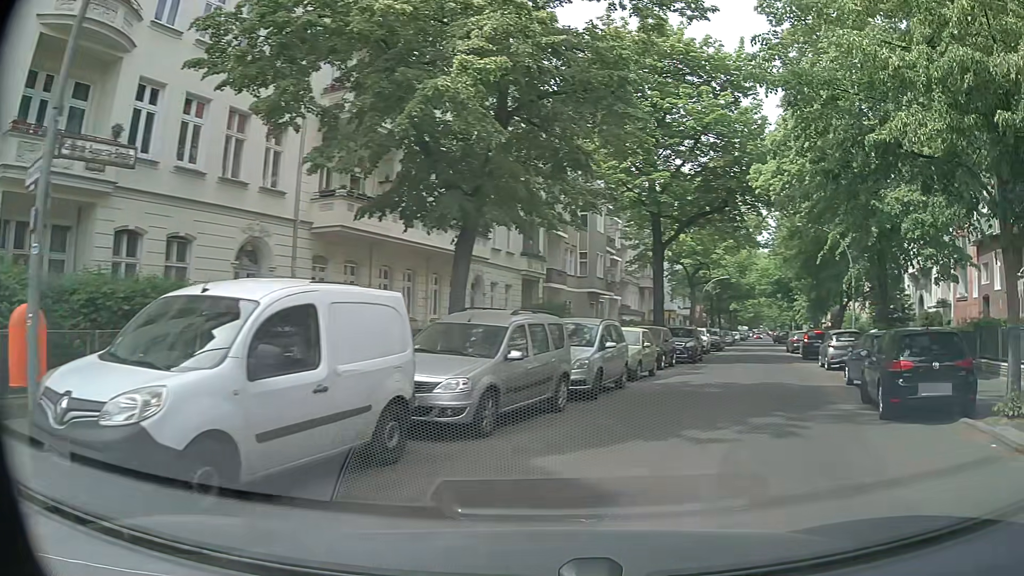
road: residential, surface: asphalt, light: Day
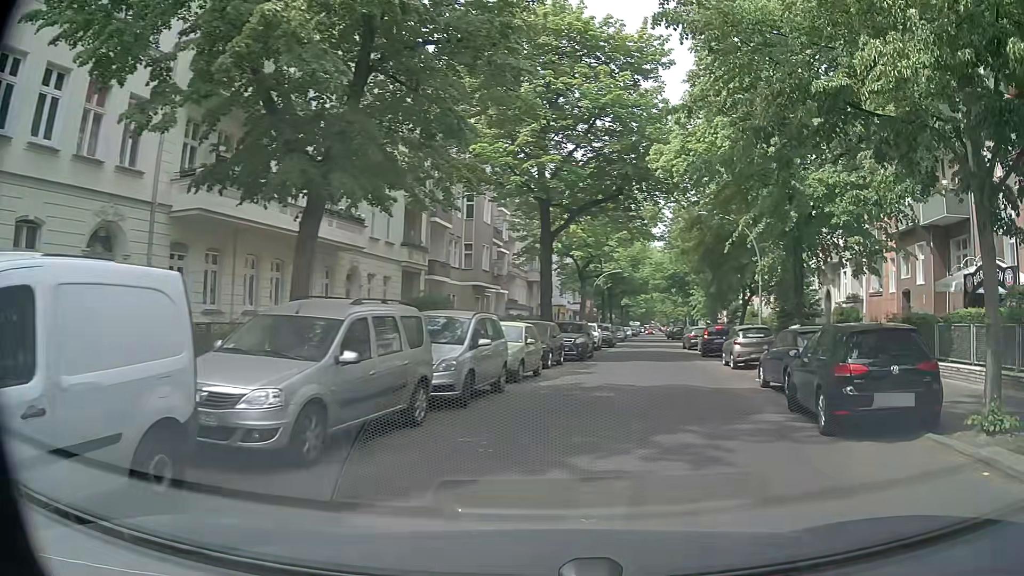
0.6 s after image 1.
(+0.2, +2.3) m; +10°
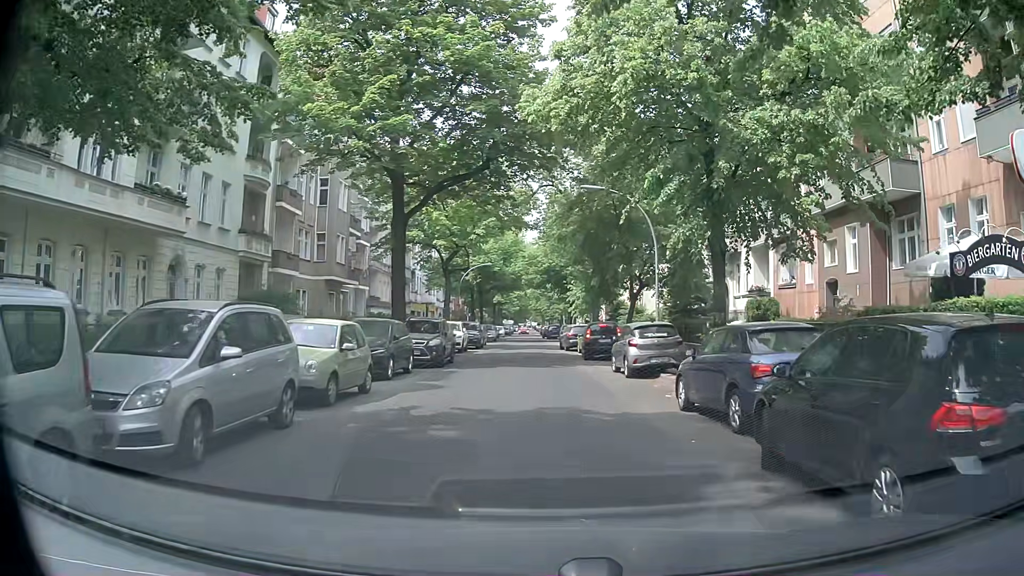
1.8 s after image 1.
(+0.6, +5.2) m; +12°
